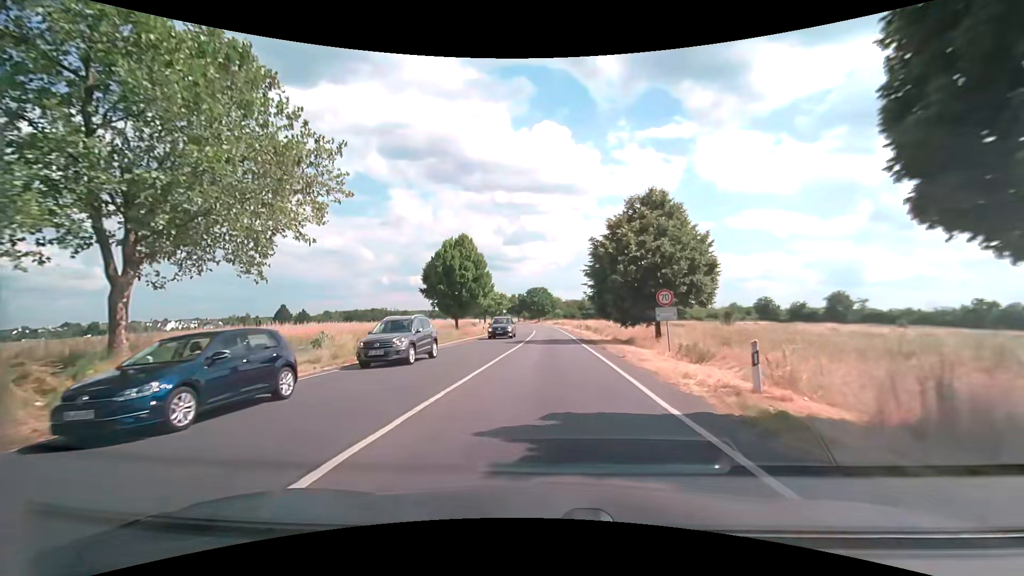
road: secondary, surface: asphalt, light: Day
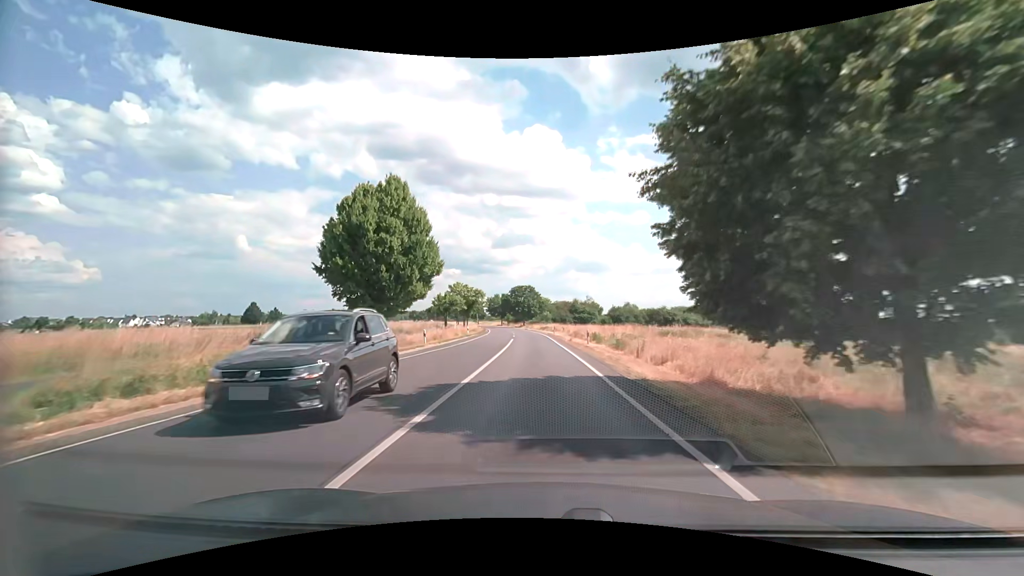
(+0.2, +22.3) m; +1°
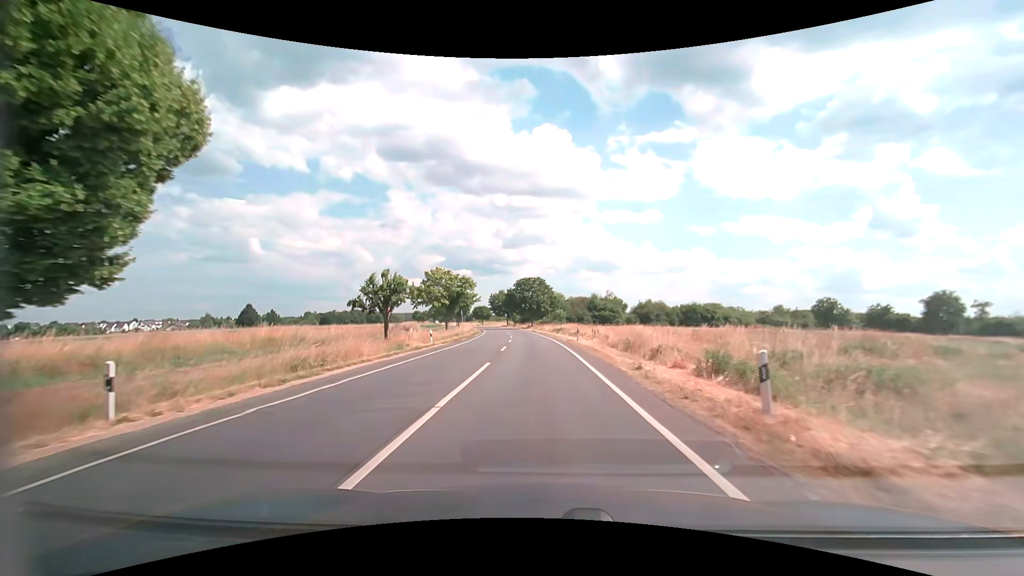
(-0.2, +24.5) m; -1°
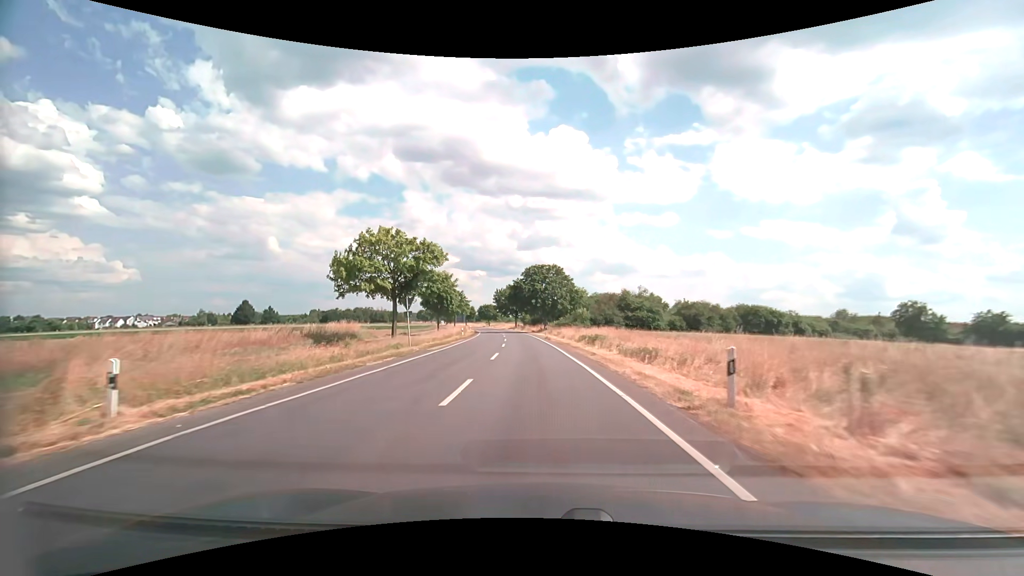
(-0.5, +27.2) m; -2°
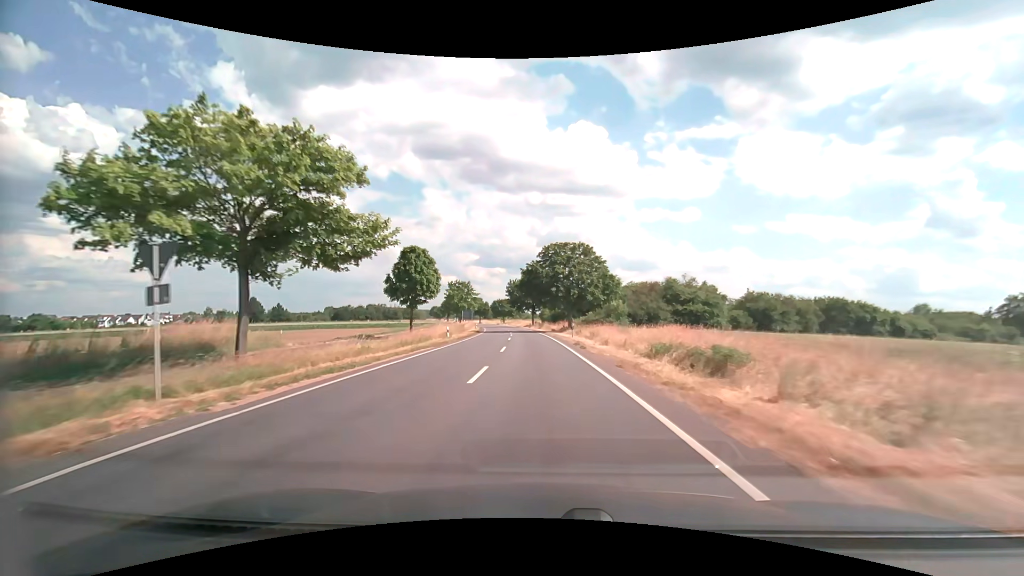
(-0.4, +20.0) m; -2°
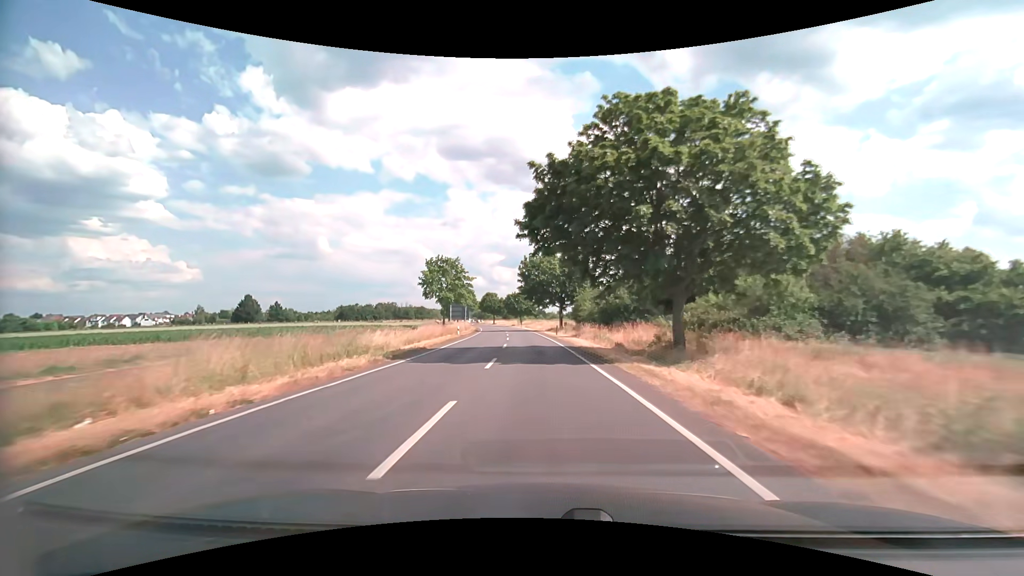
(-1.3, +40.8) m; -3°
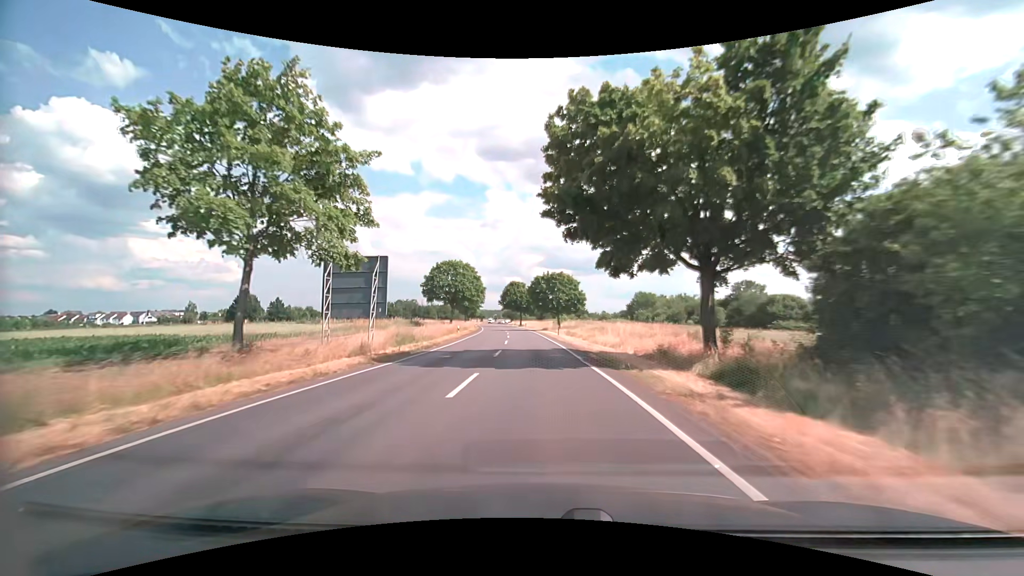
(-2.0, +50.6) m; -4°
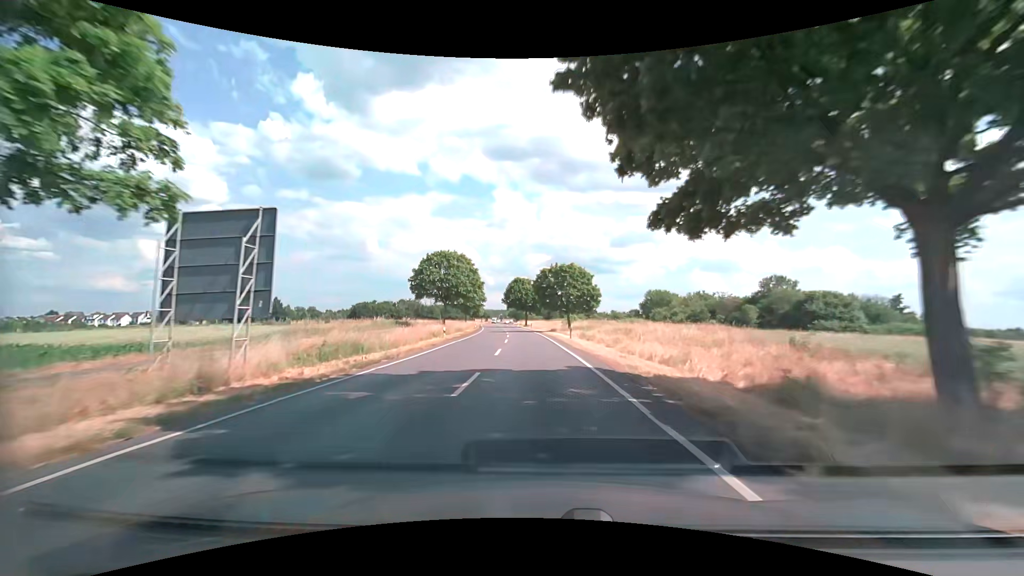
(-0.1, +10.2) m; -1°
(0, +10) (0, +20) (-1, +30) (-1, +40) (-2, +50) (-3, +60) (-4, +70) (-5, +80) (-6, +90) (-7, +100) m
